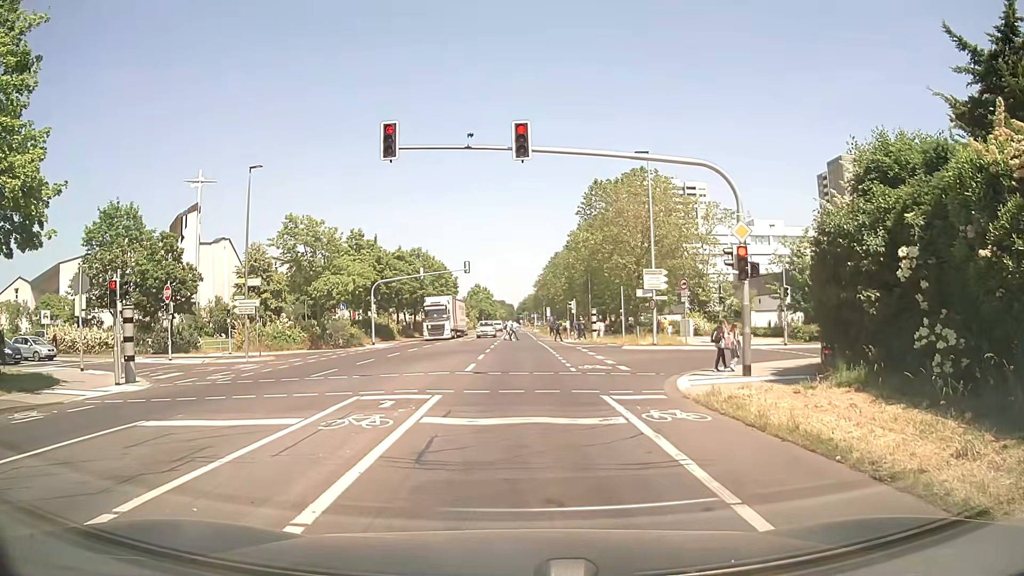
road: secondary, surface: asphalt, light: Day
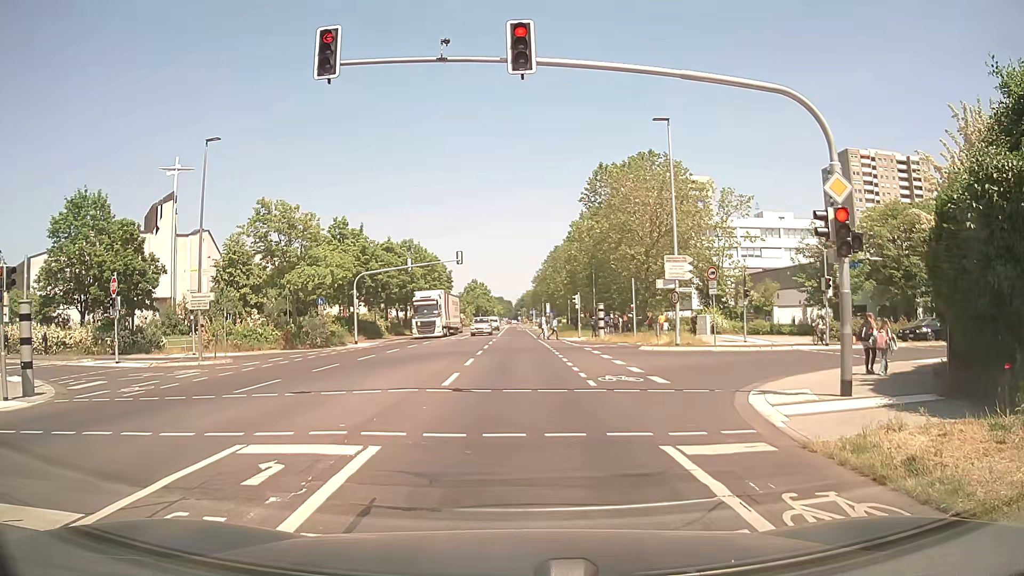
(0.0, +5.4) m; -1°
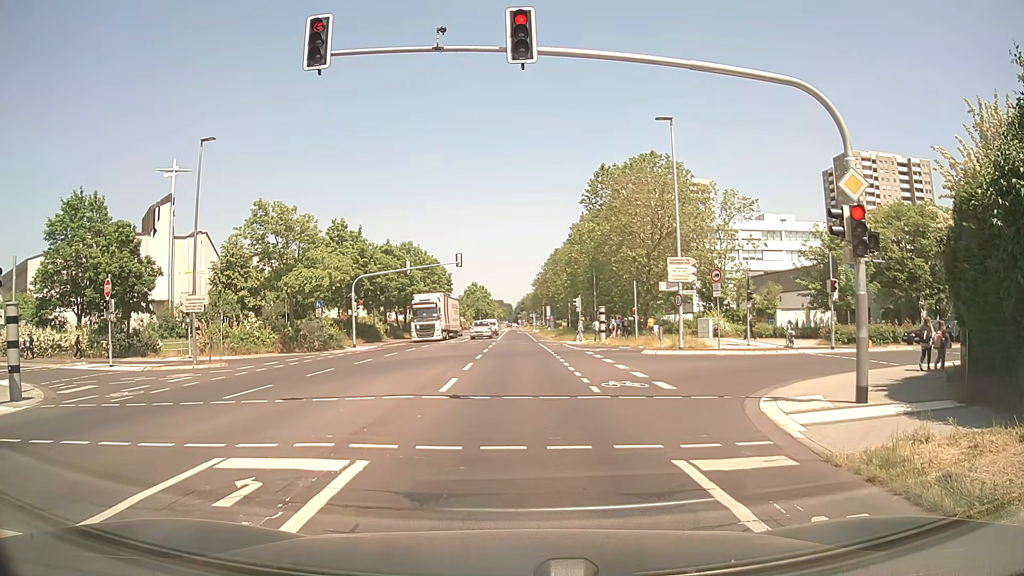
(0.0, +0.6) m; 0°
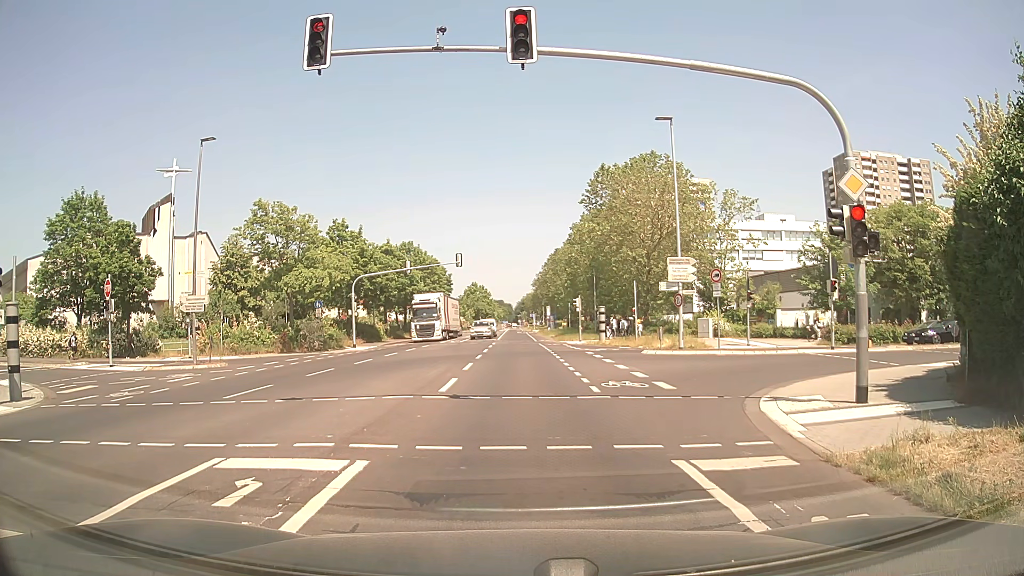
(0.0, 0.0) m; 0°
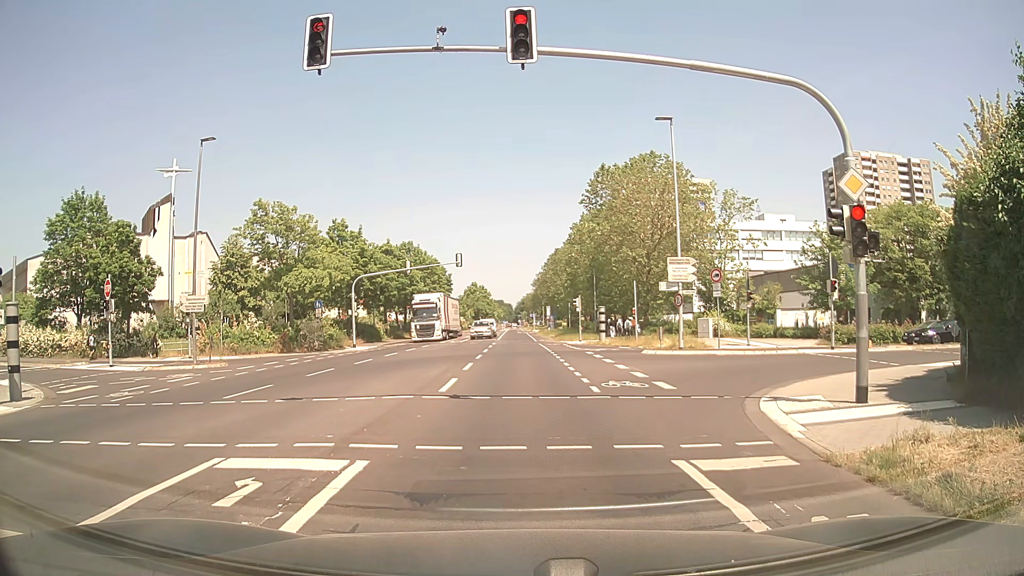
(0.0, 0.0) m; 0°
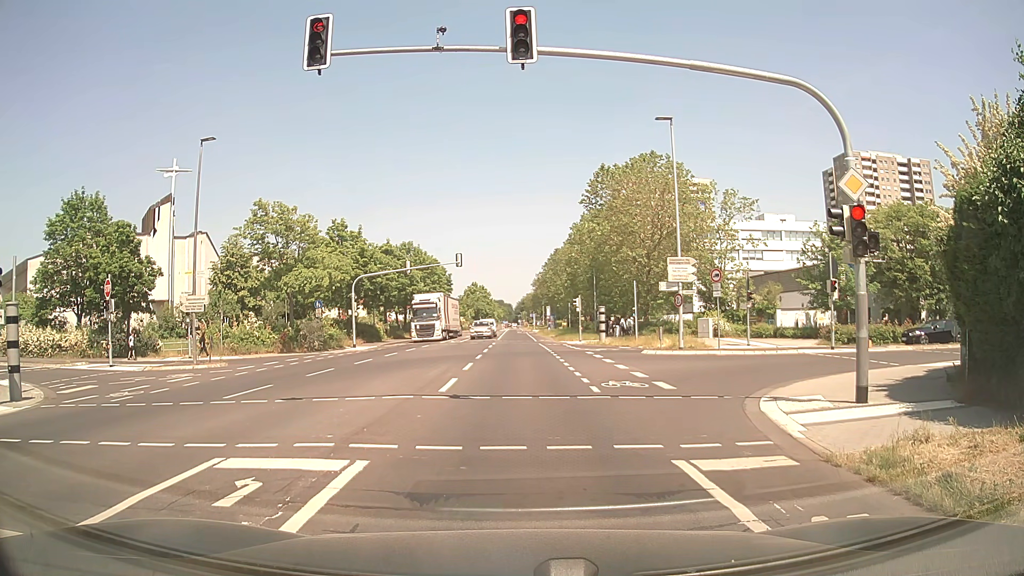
(0.0, 0.0) m; 0°
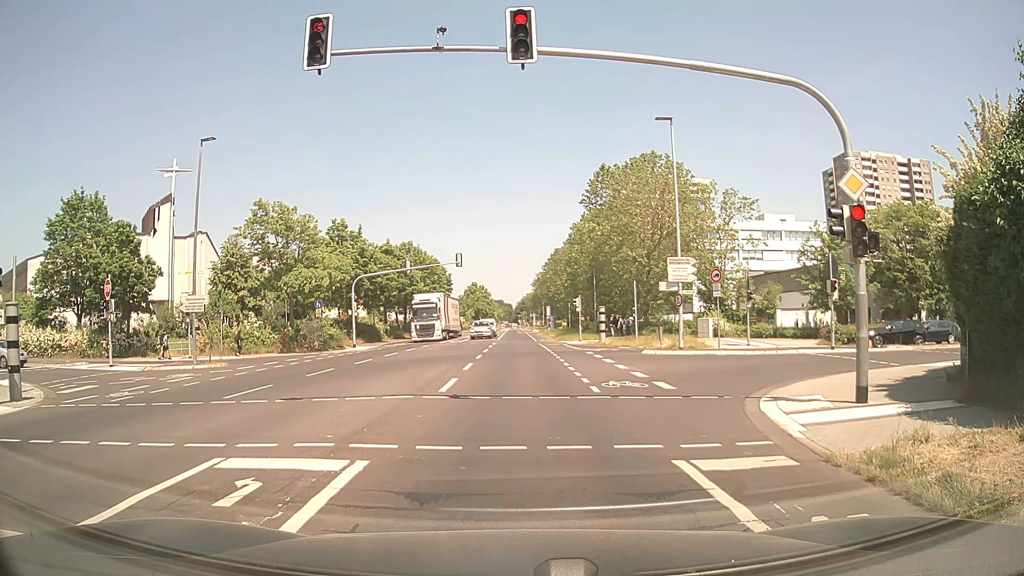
(0.0, 0.0) m; 0°
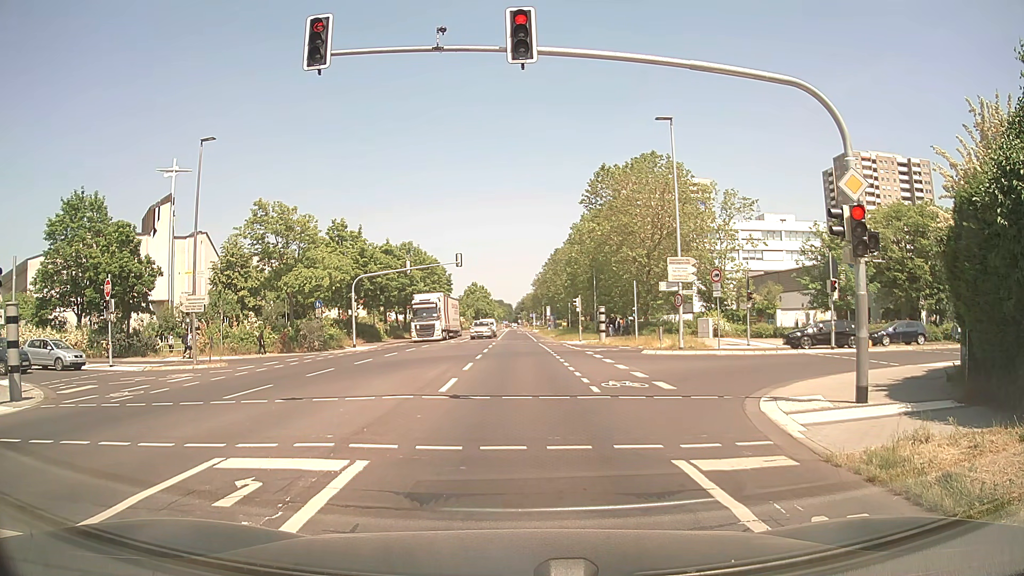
(0.0, 0.0) m; 0°
(0, +10) (0, +20) (+1, +30) (+1, +40) (+1, +50) (+1, +60) (+1, +70) (+1, +80) (+1, +90) (+1, +100) m
